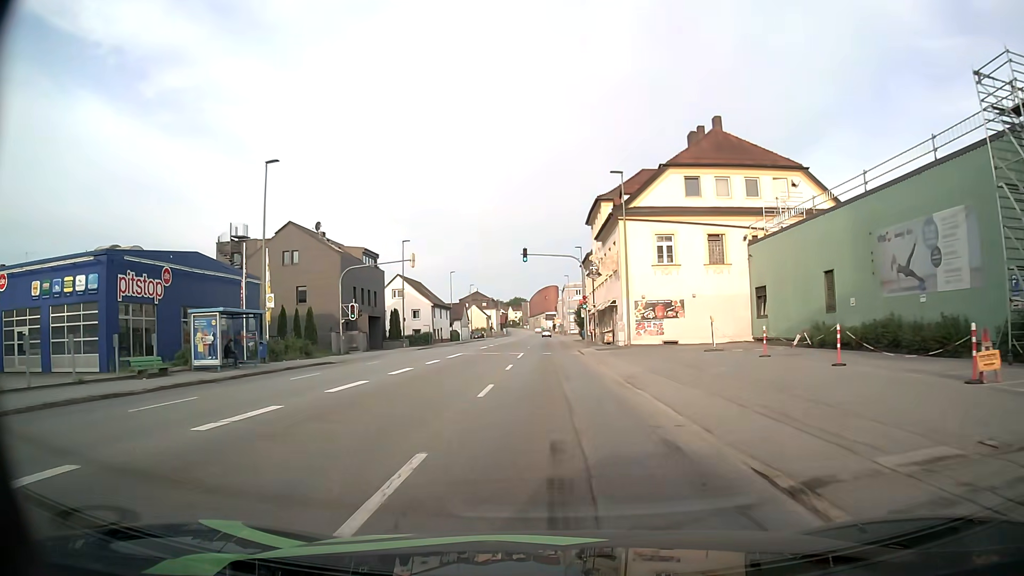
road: tertiary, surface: asphalt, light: Day
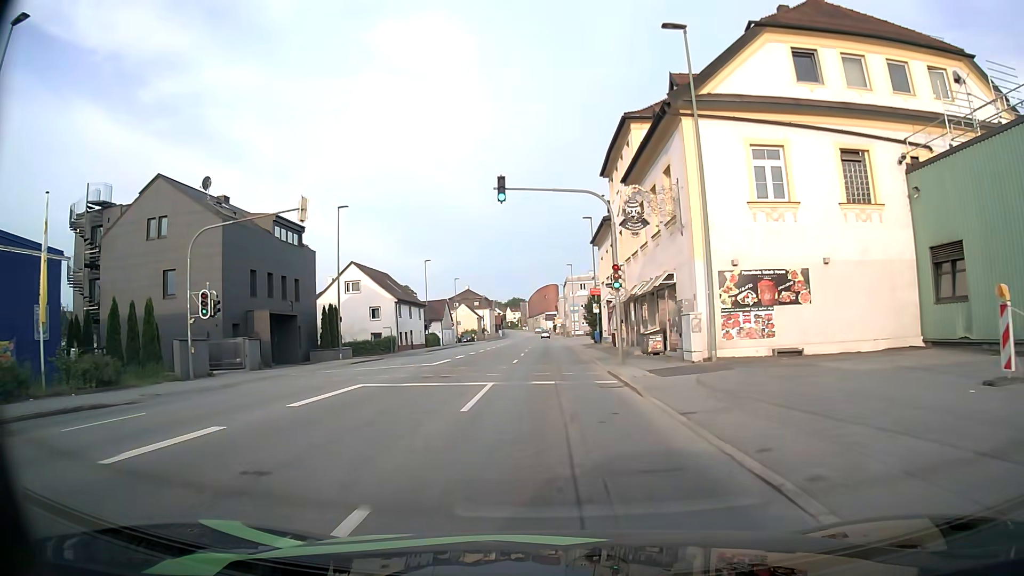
(+0.1, +20.3) m; 0°
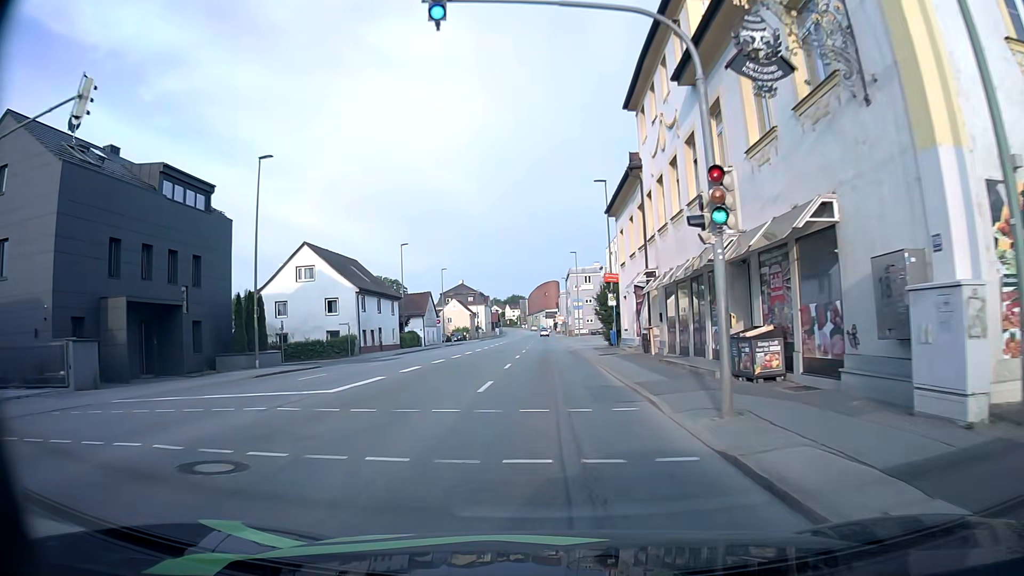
(0.0, +13.6) m; 0°
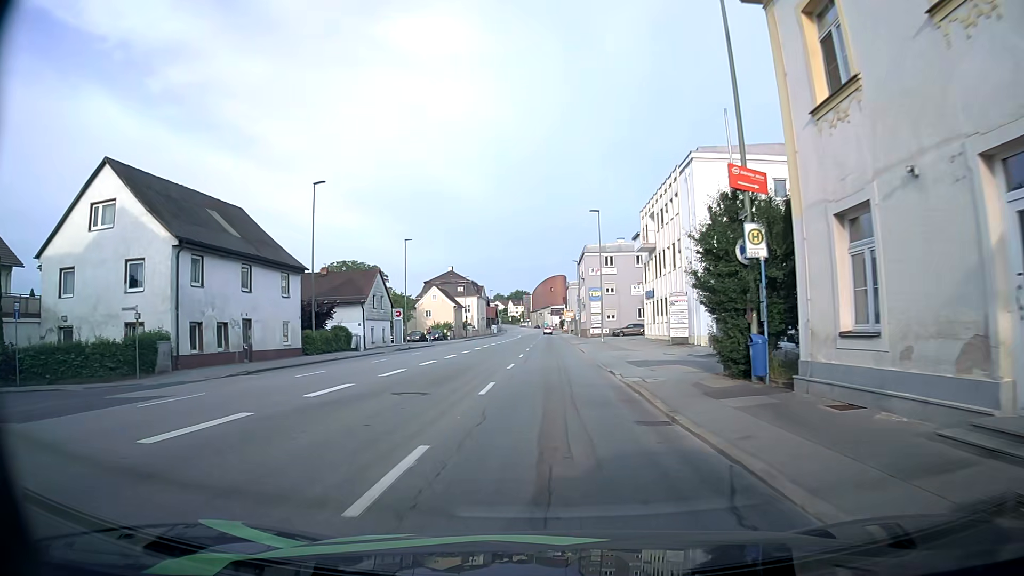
(-0.1, +27.8) m; 0°
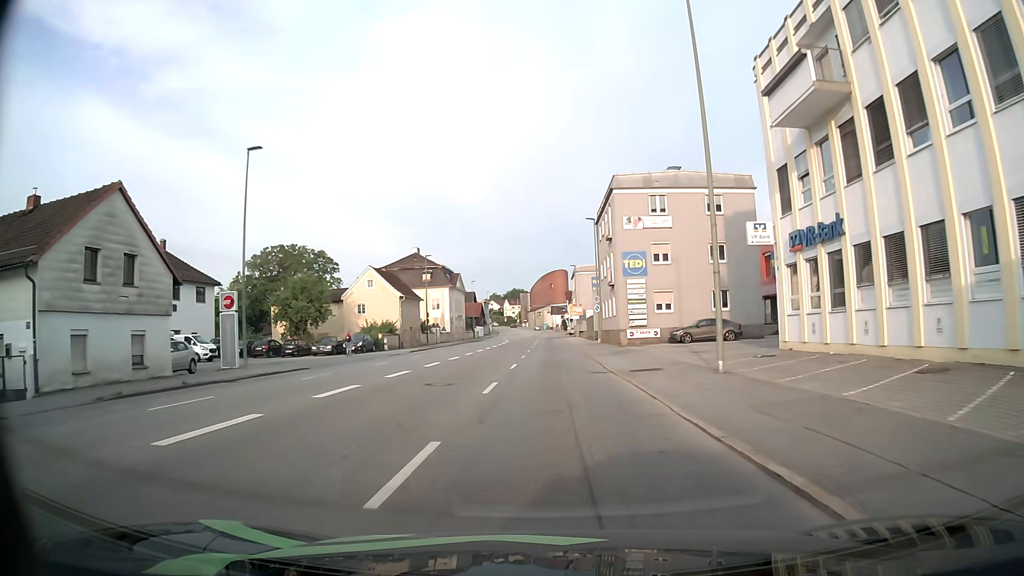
(-0.3, +36.0) m; -1°
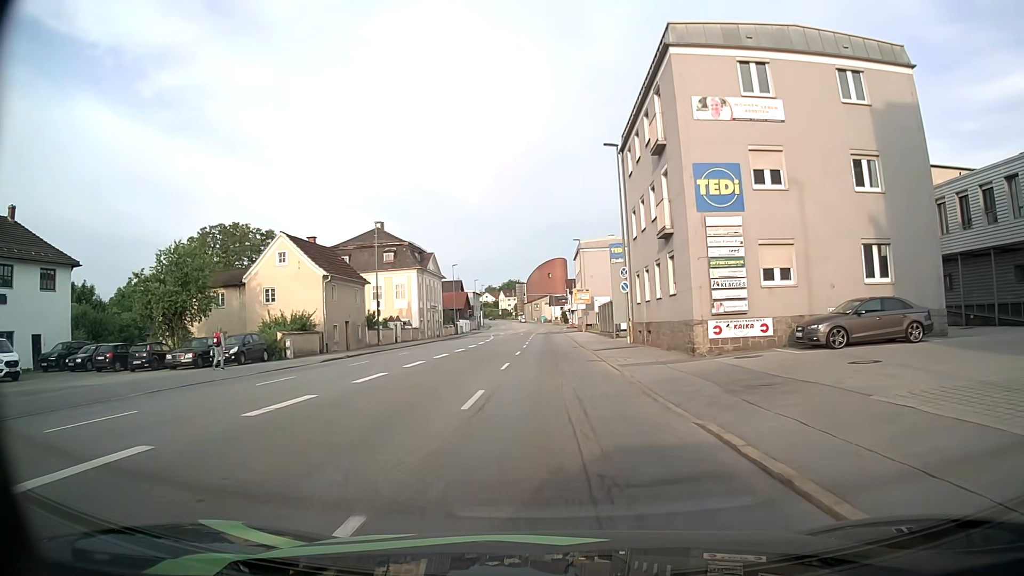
(+0.1, +21.4) m; +1°
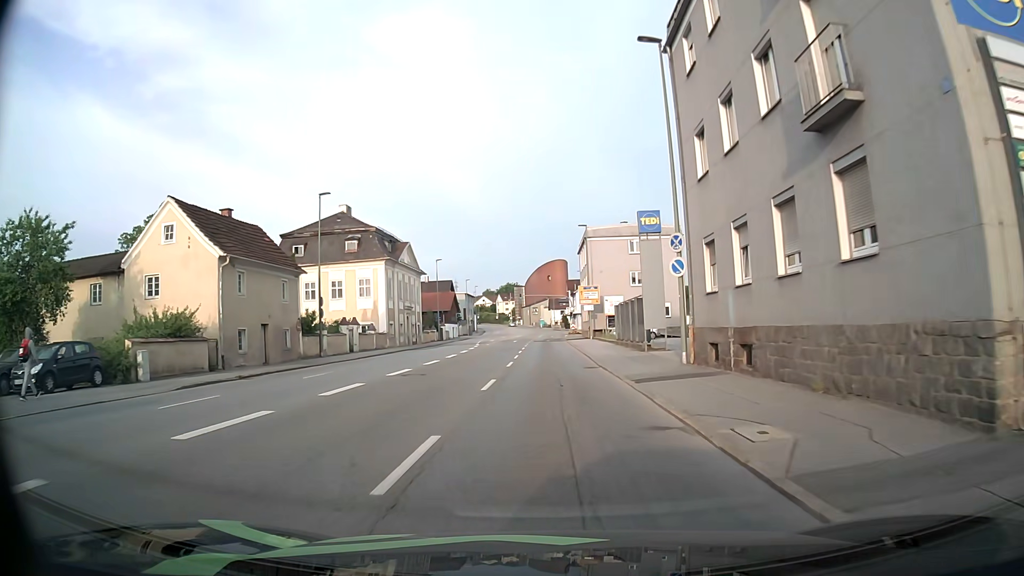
(-0.2, +14.2) m; -1°
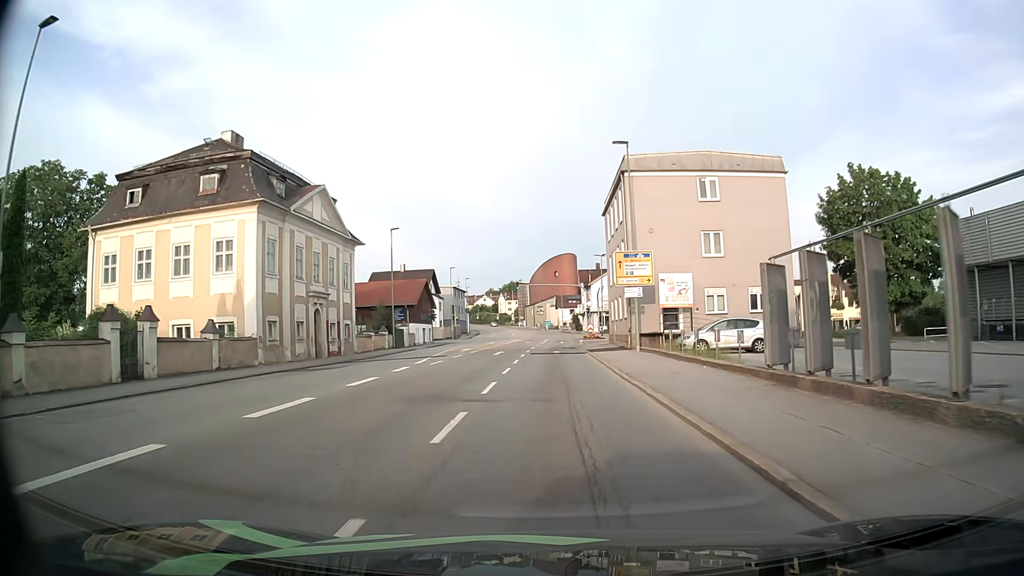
(-0.3, +27.8) m; -1°
(0, +10) (0, +20) (0, +30) (0, +40) (+1, +50) (+1, +60) (+1, +70) (+2, +80) (+2, +90) (+2, +100) m
